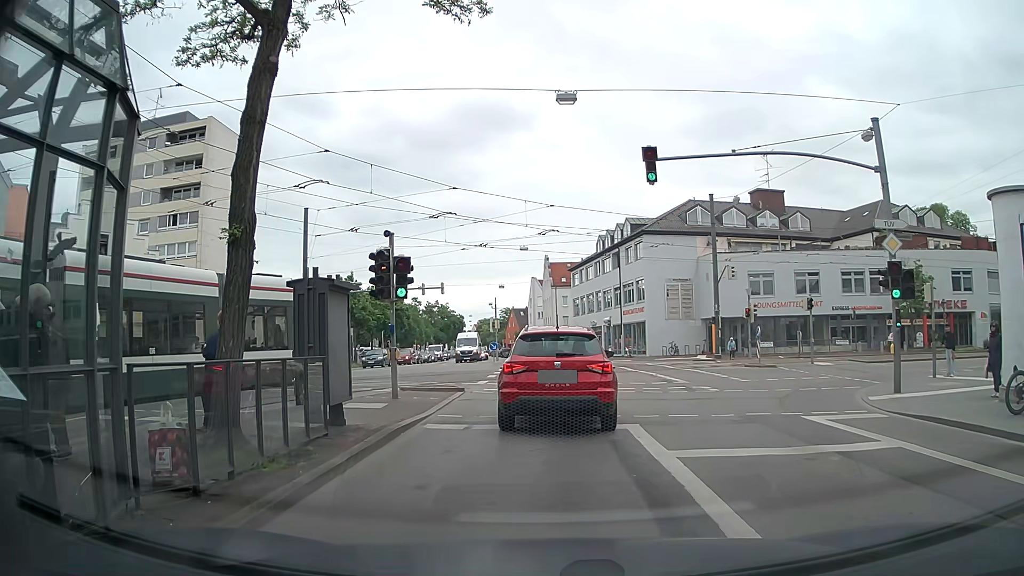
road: tertiary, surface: asphalt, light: Day
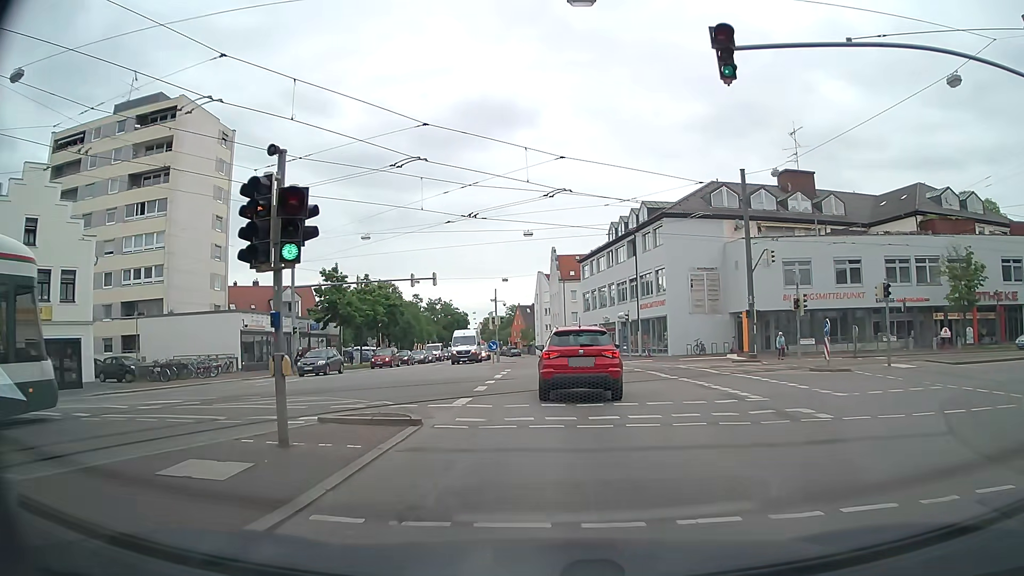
(-0.1, +7.4) m; -2°
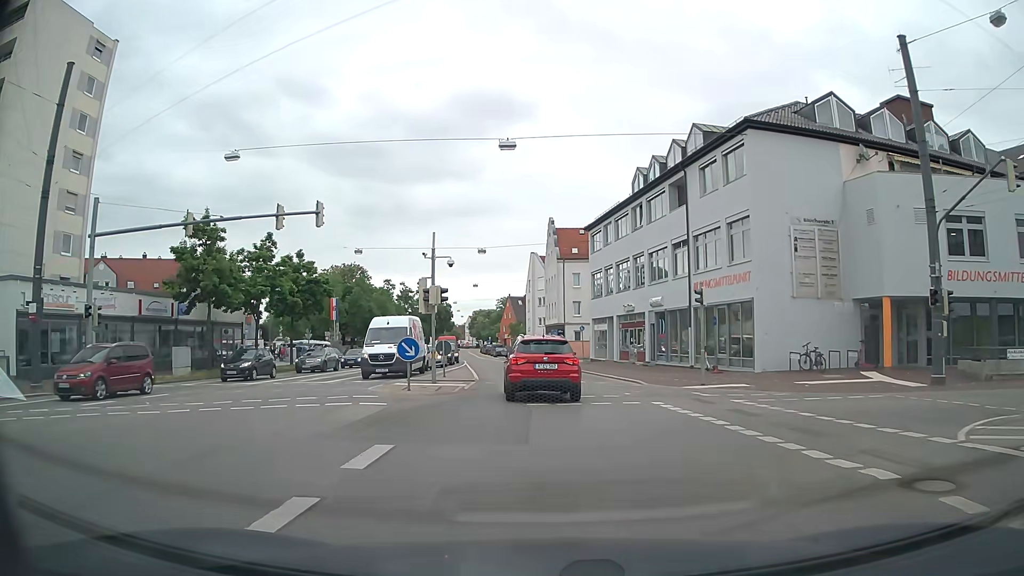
(+0.4, +23.3) m; +2°
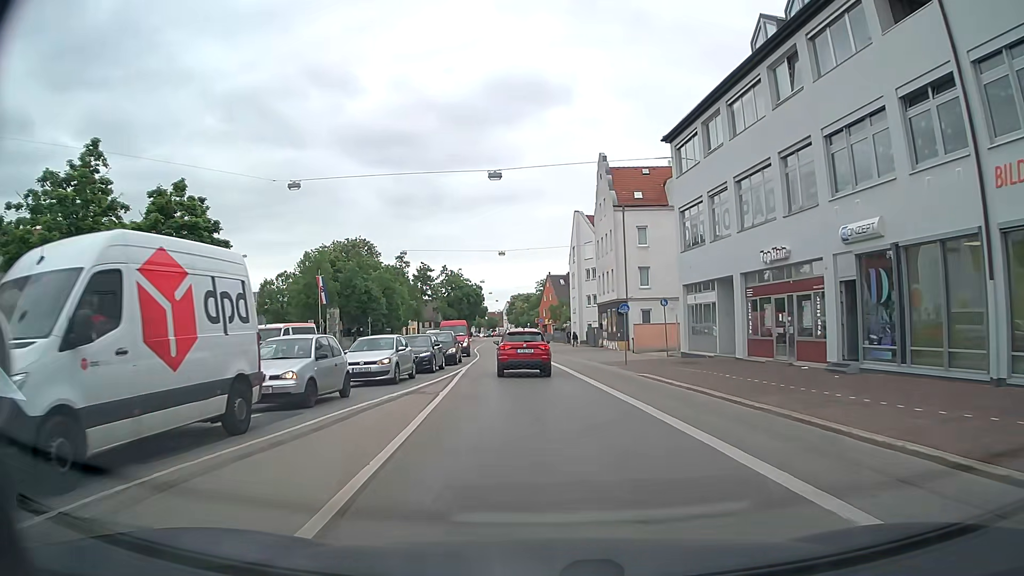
(-1.1, +22.7) m; -5°
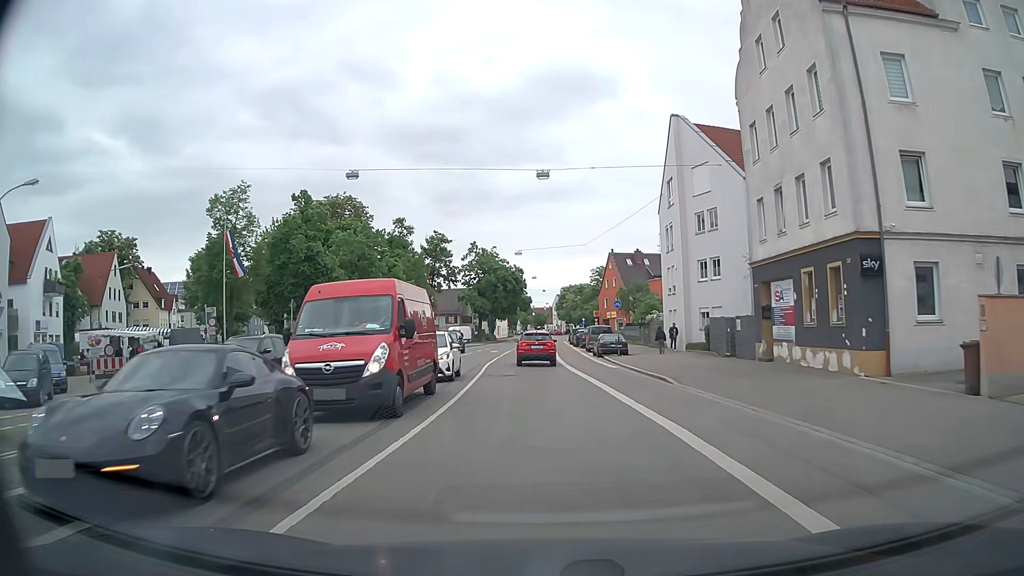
(-1.5, +33.0) m; -4°
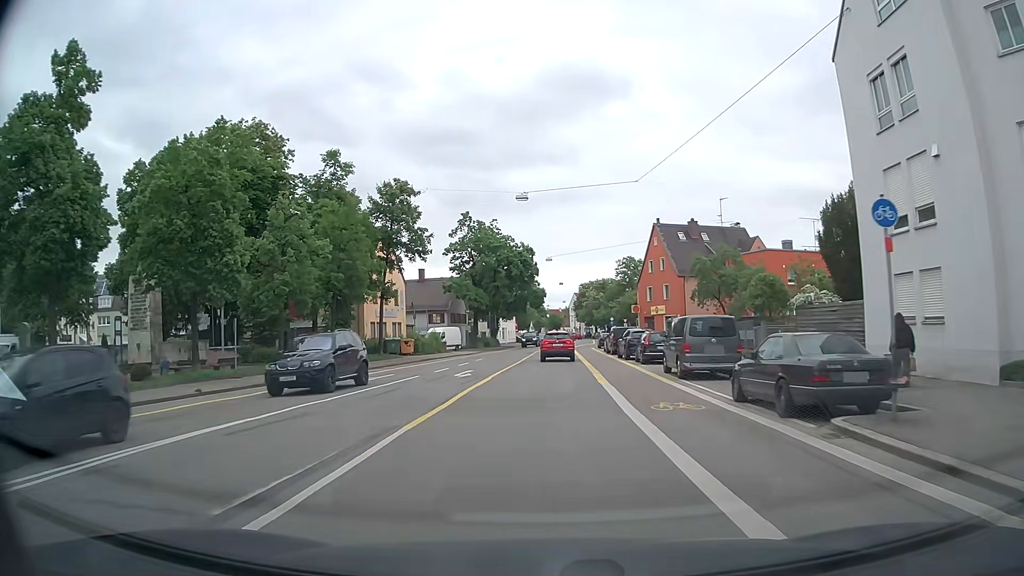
(-0.7, +28.5) m; -2°
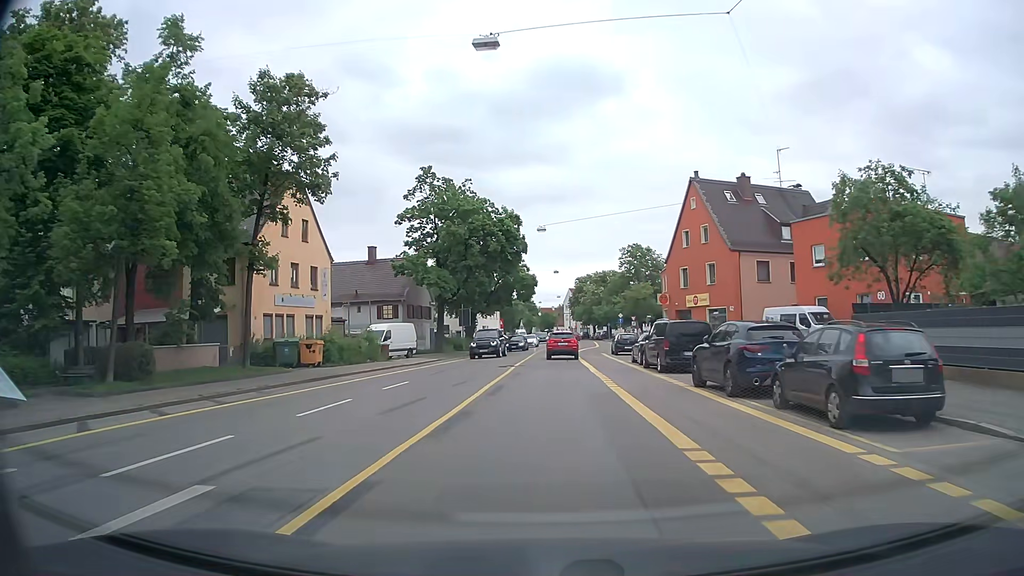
(+0.1, +21.3) m; +1°
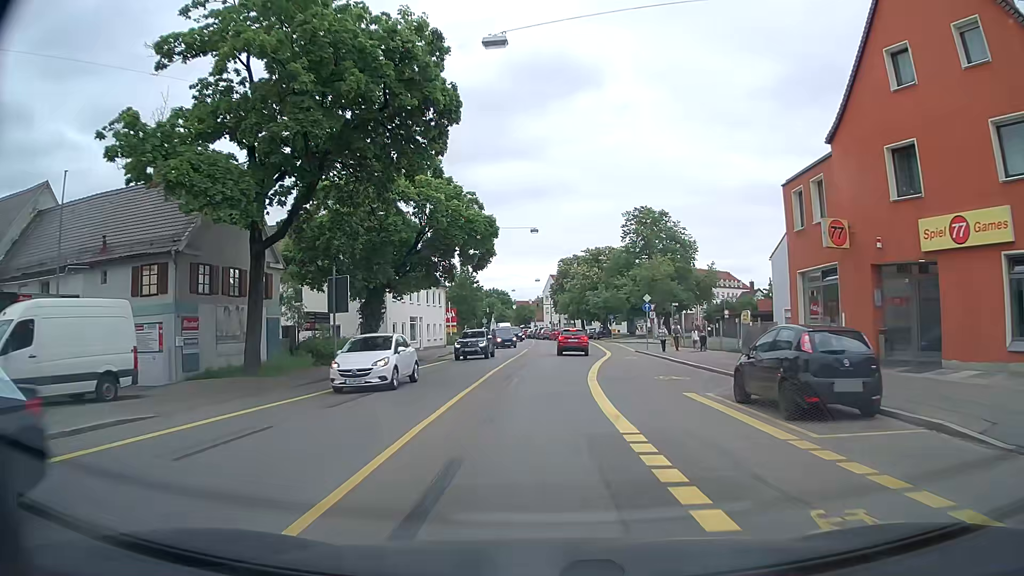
(+0.6, +34.6) m; +2°
(0, +10) (0, +20) (+1, +30) (+1, +40) (+2, +50) (+2, +60) (+2, +70) (+2, +80) (+1, +90) (-1, +100) m
